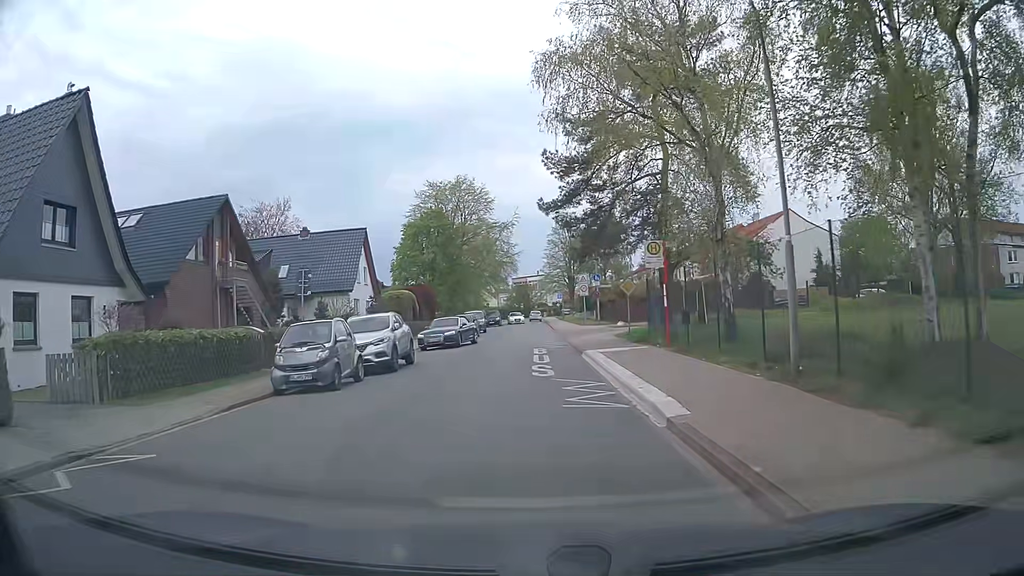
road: unclassified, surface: asphalt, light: Day
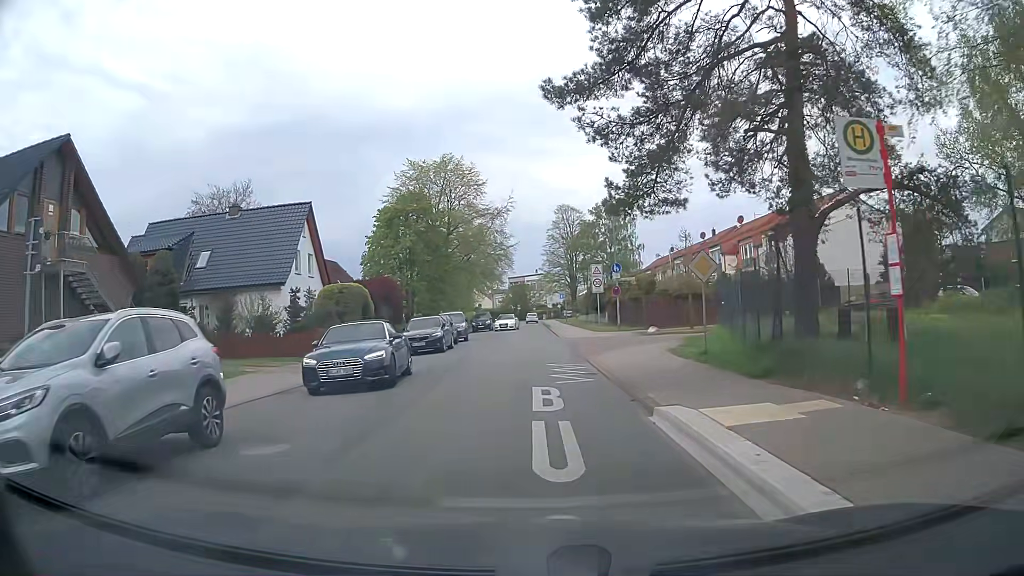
(0.0, +13.3) m; 0°
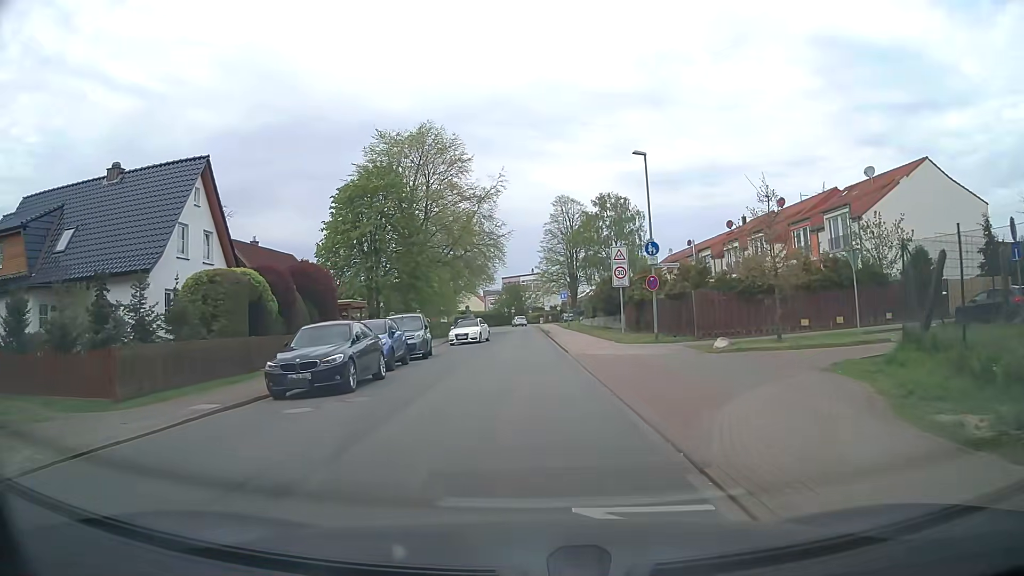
(+0.1, +13.3) m; +1°
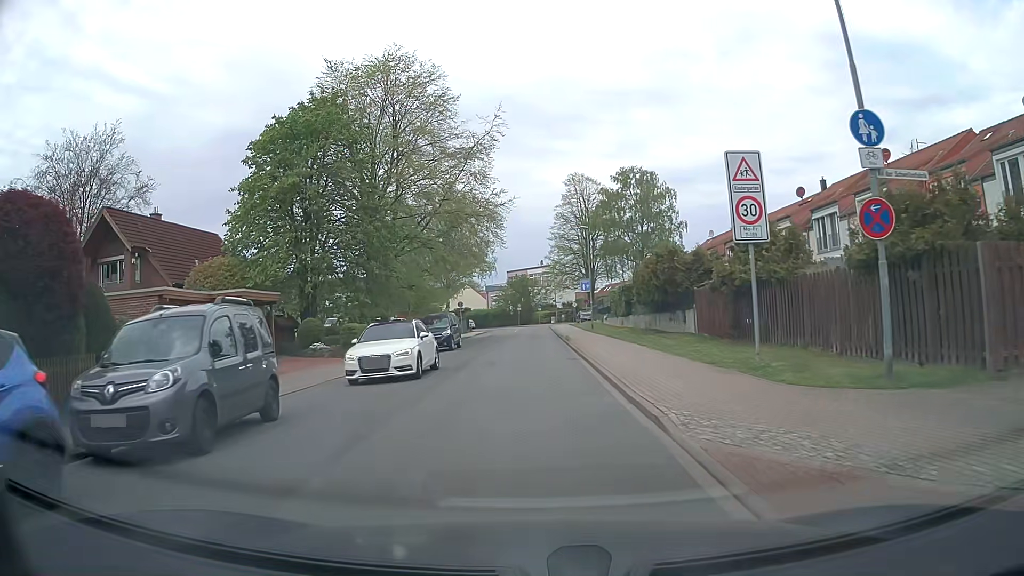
(-0.3, +17.8) m; -1°
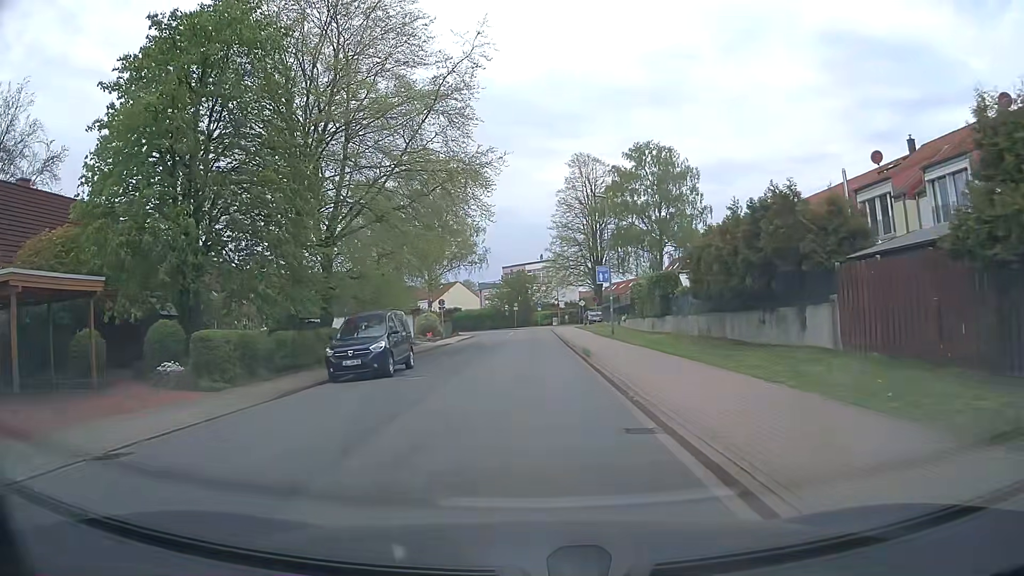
(0.0, +13.4) m; 0°
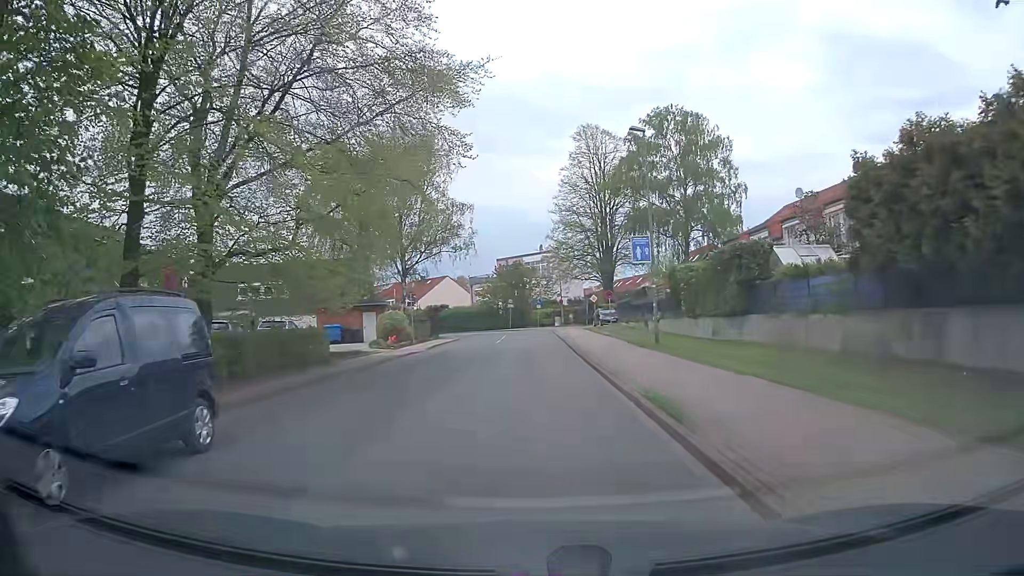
(0.0, +13.4) m; 0°
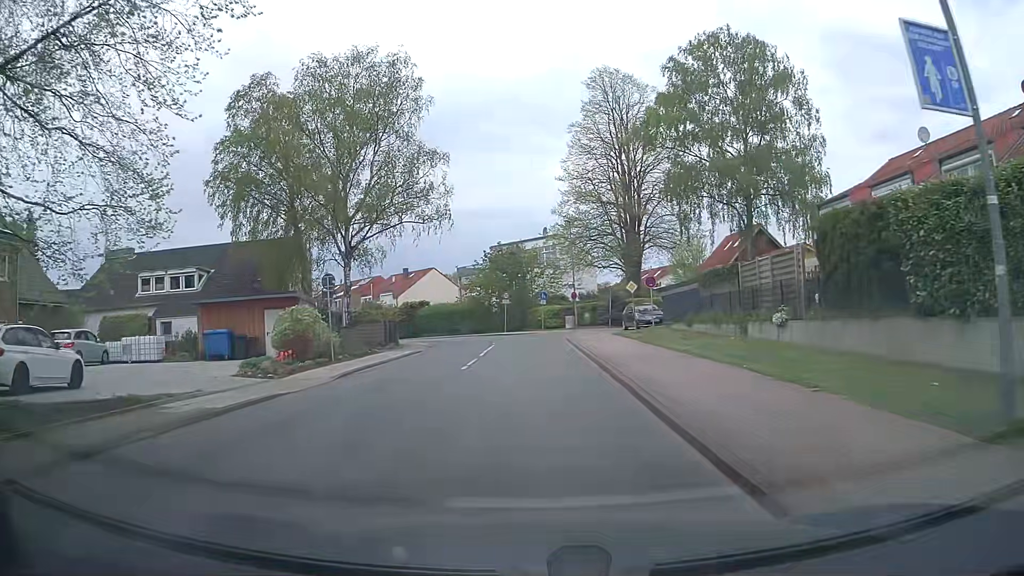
(-0.1, +17.8) m; 0°
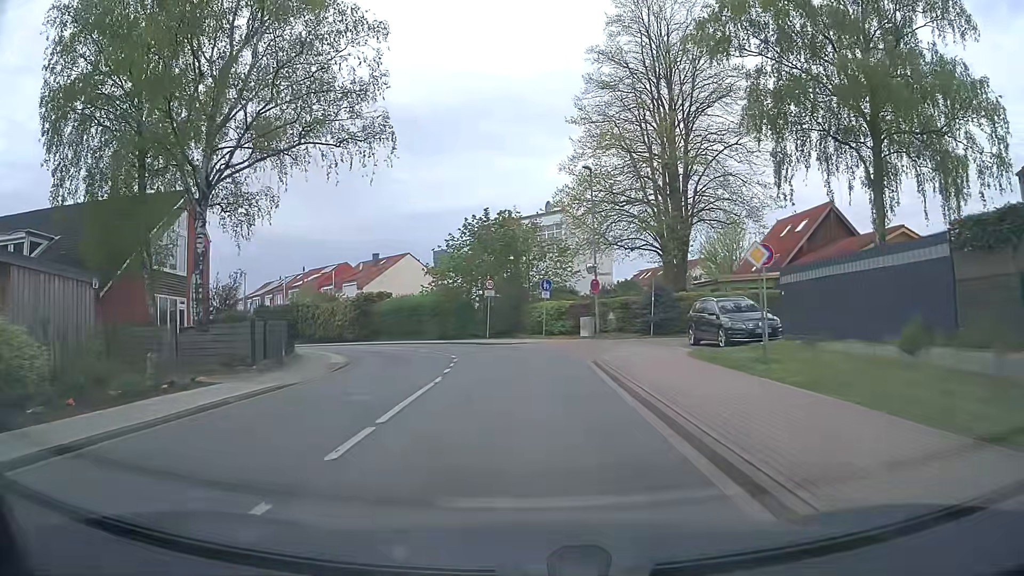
(-0.1, +17.8) m; 0°
(0, +10) (0, +20) (-3, +30) (-8, +38) (-15, +45) (-22, +53) (-29, +60) (-36, +67) (-43, +74) (-49, +82) m
